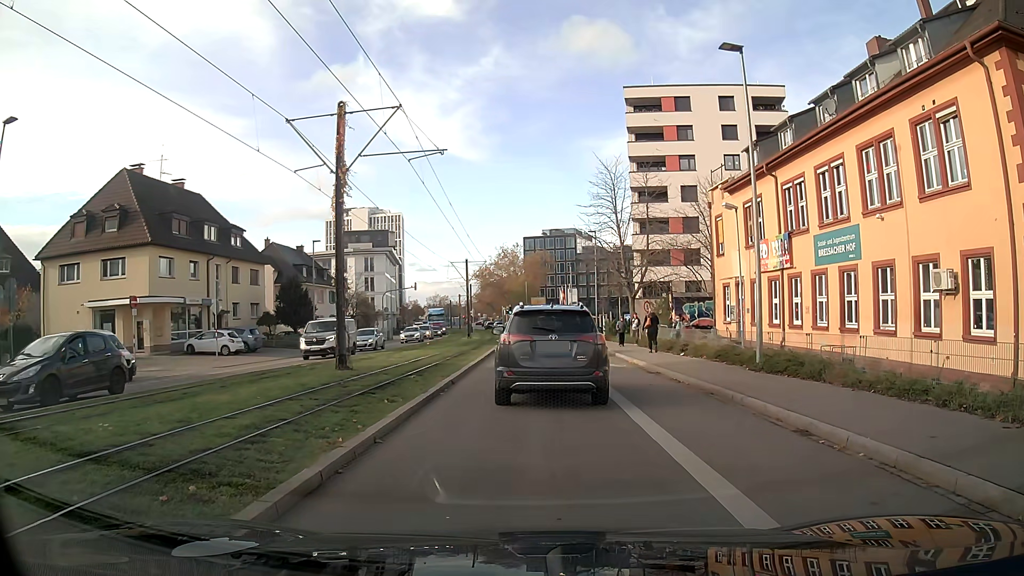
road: secondary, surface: asphalt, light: Day
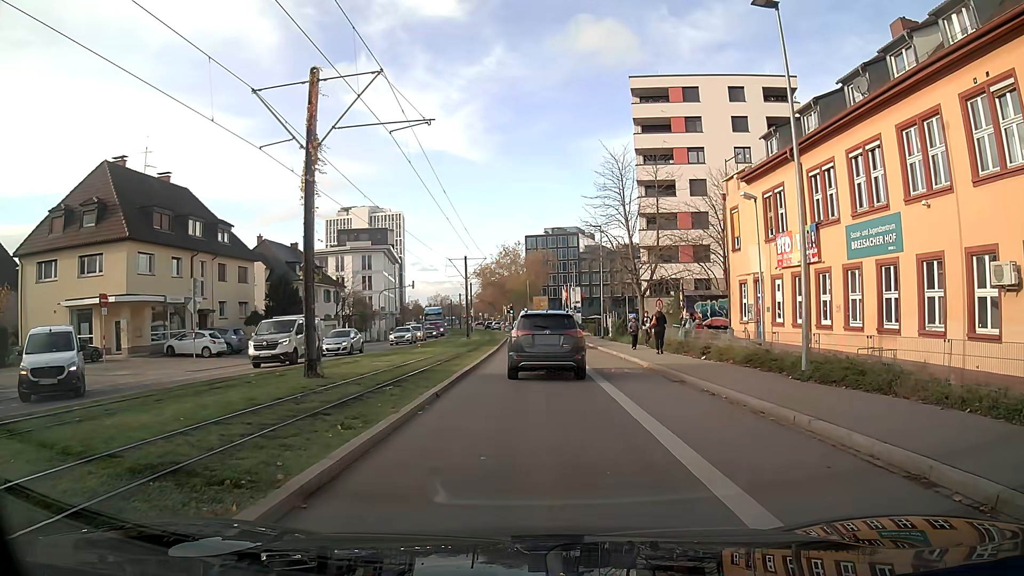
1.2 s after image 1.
(0.0, +3.0) m; -1°
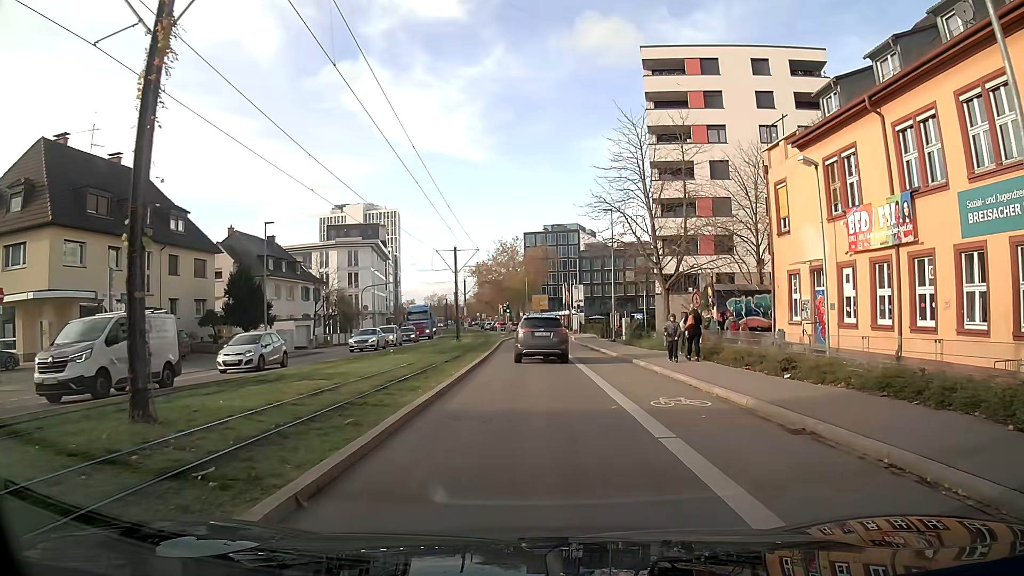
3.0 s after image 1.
(0.0, +7.6) m; 0°
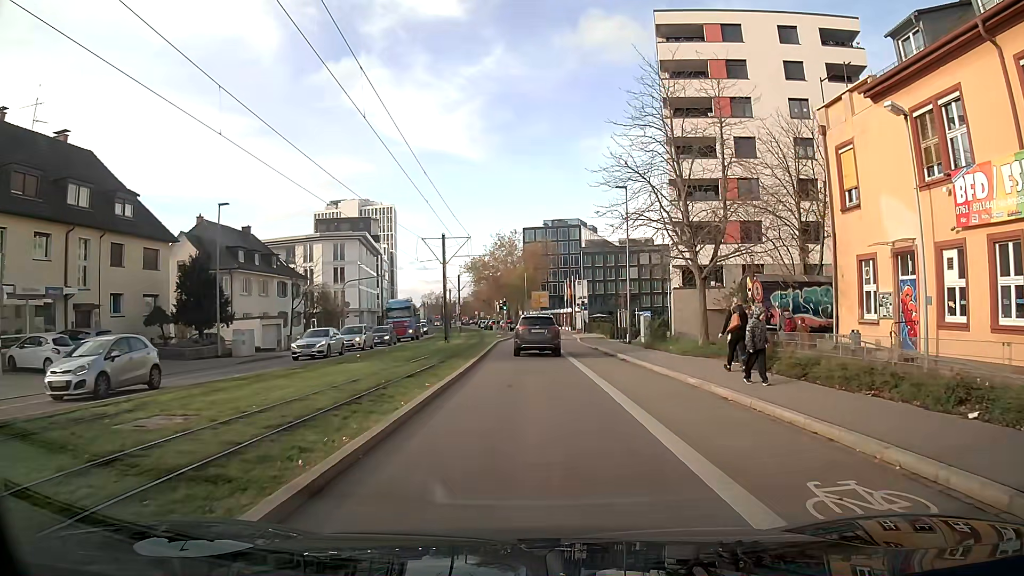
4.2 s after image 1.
(0.0, +6.9) m; 0°
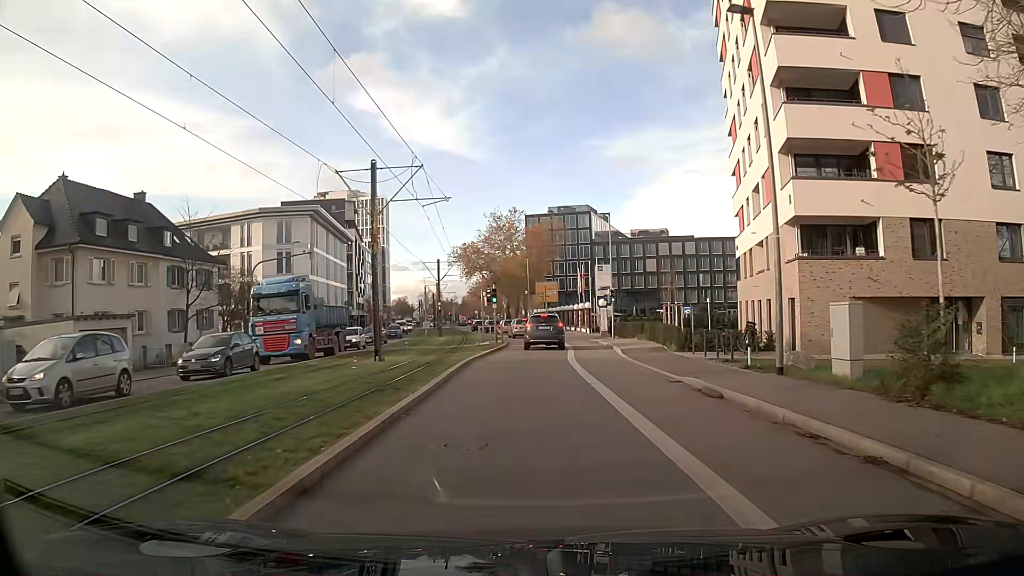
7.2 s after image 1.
(0.0, +21.5) m; -1°
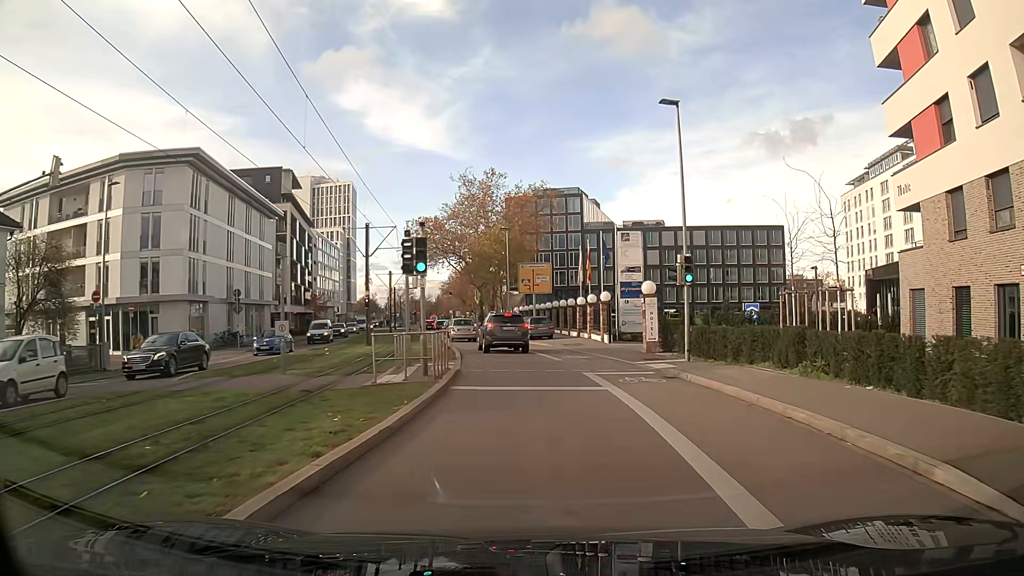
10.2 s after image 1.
(+0.1, +23.3) m; +3°
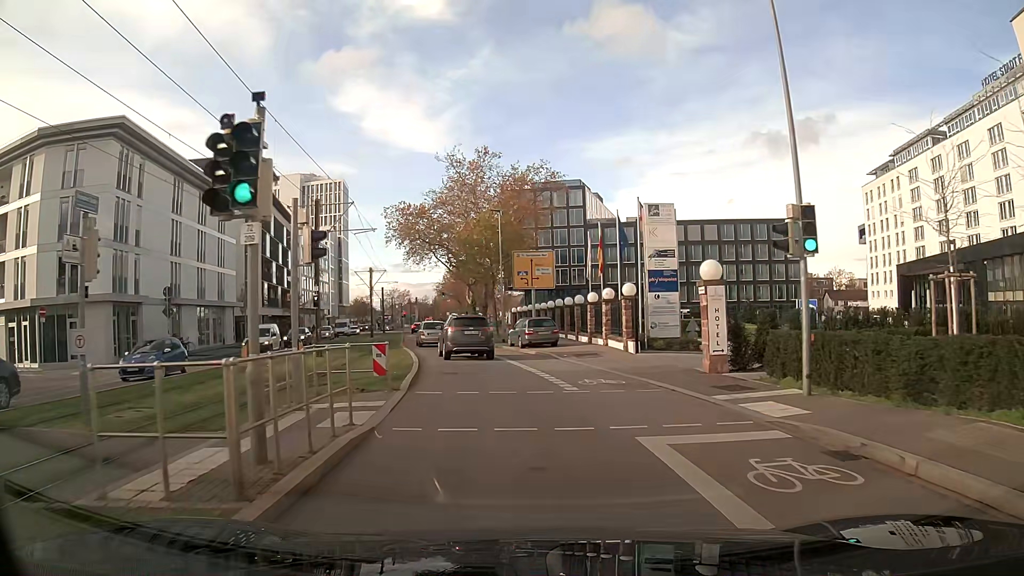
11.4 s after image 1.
(+0.1, +9.4) m; 0°
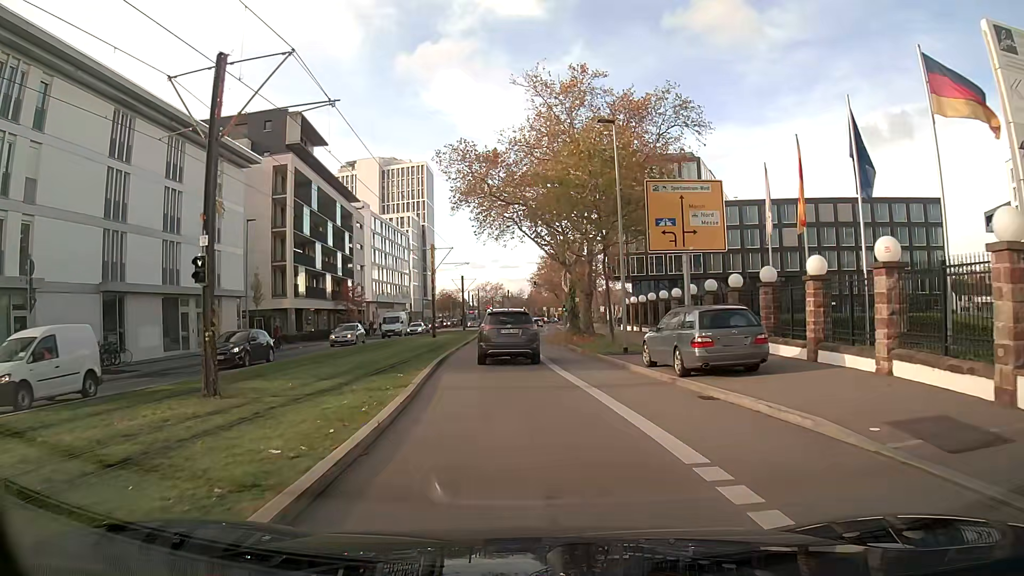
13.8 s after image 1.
(-1.4, +18.3) m; -10°
